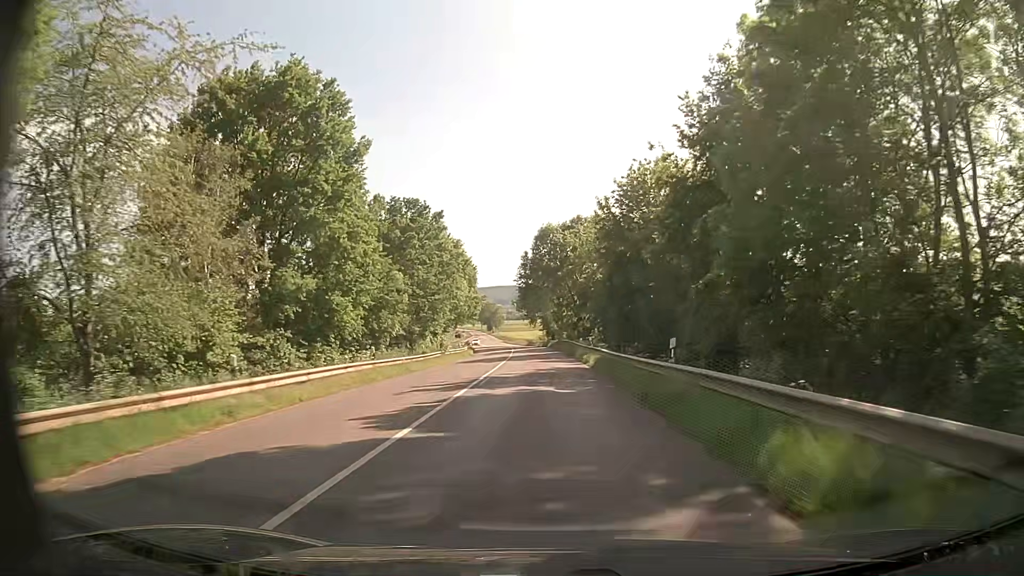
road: secondary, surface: asphalt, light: Day
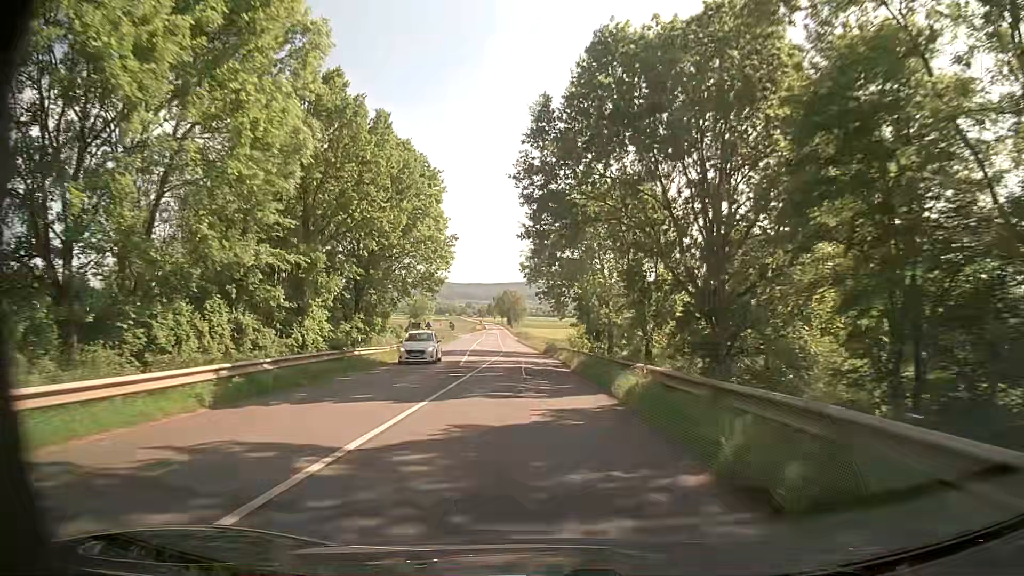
(-0.4, +58.0) m; -3°
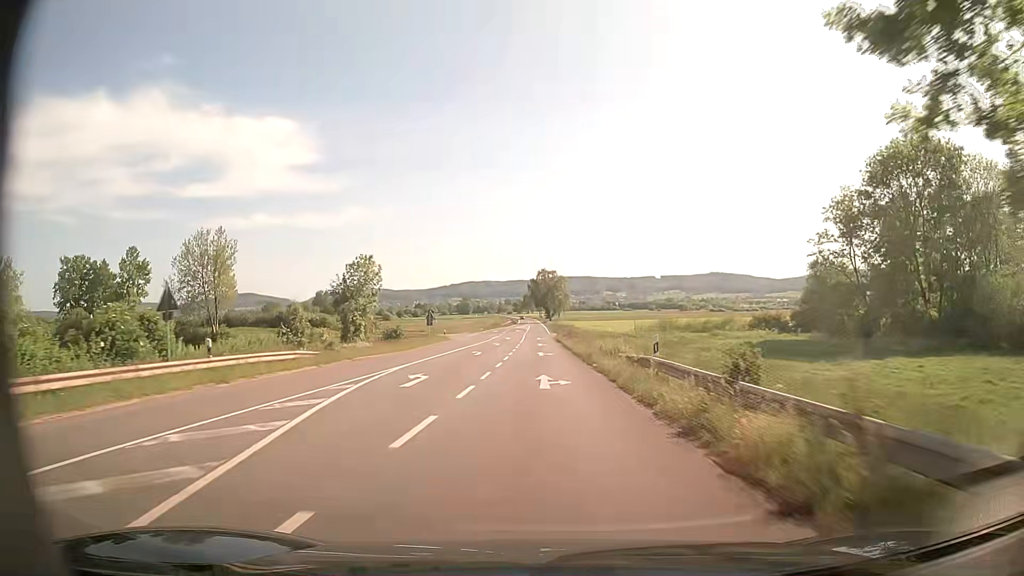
(-1.4, +60.5) m; -4°
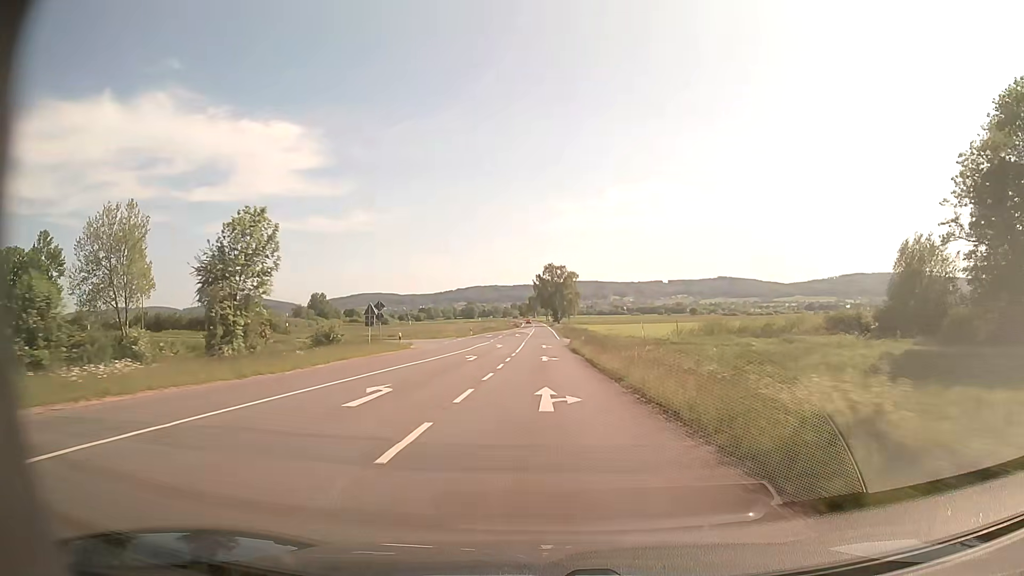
(+0.2, +24.8) m; 0°
(0, +10) (0, +20) (0, +30) (0, +40) (0, +50) (0, +60) (0, +70) (0, +80) (0, +90) (-1, +100) m
